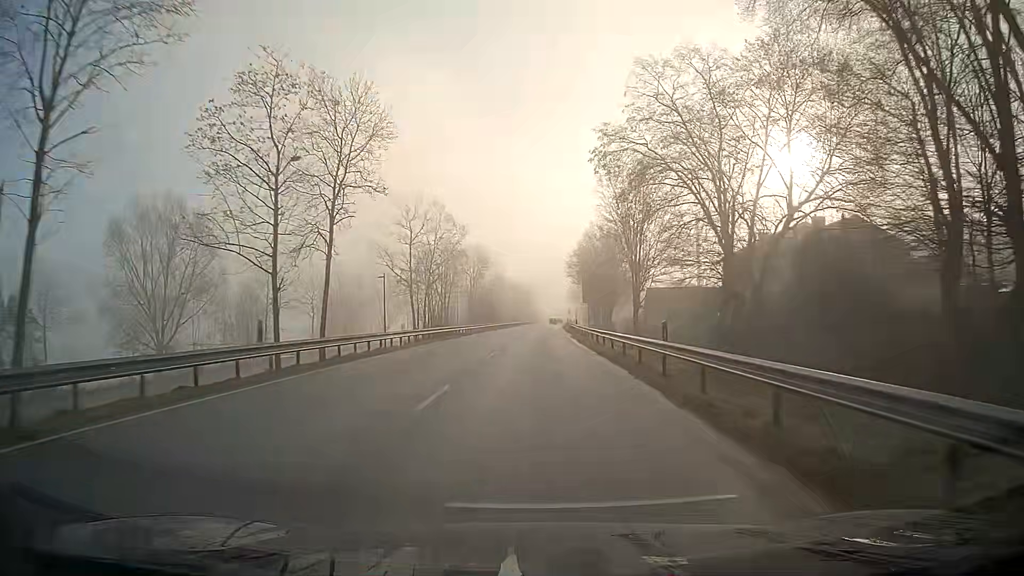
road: primary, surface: asphalt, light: Day
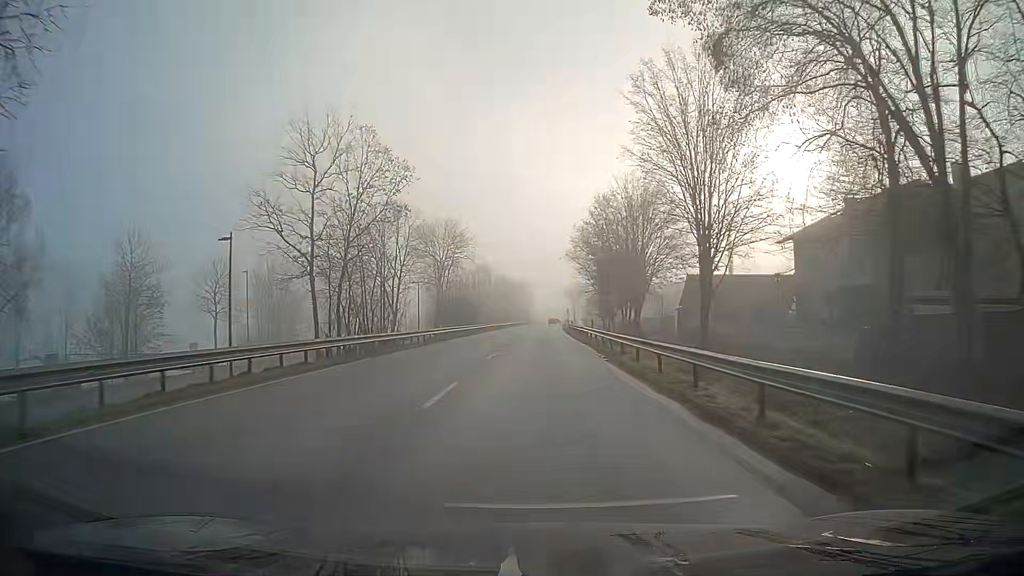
(+0.2, +23.5) m; +1°
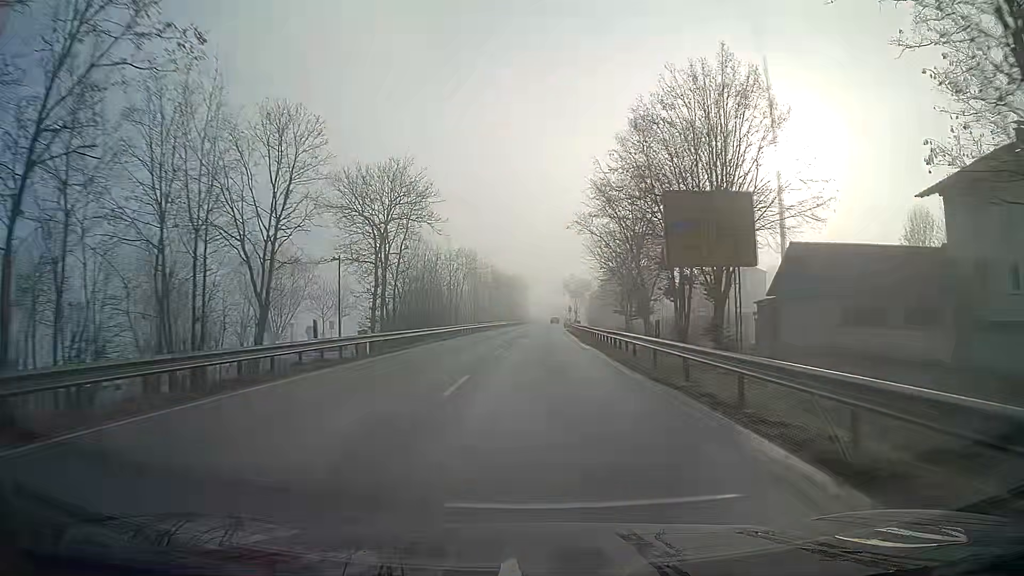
(0.0, +22.8) m; 0°
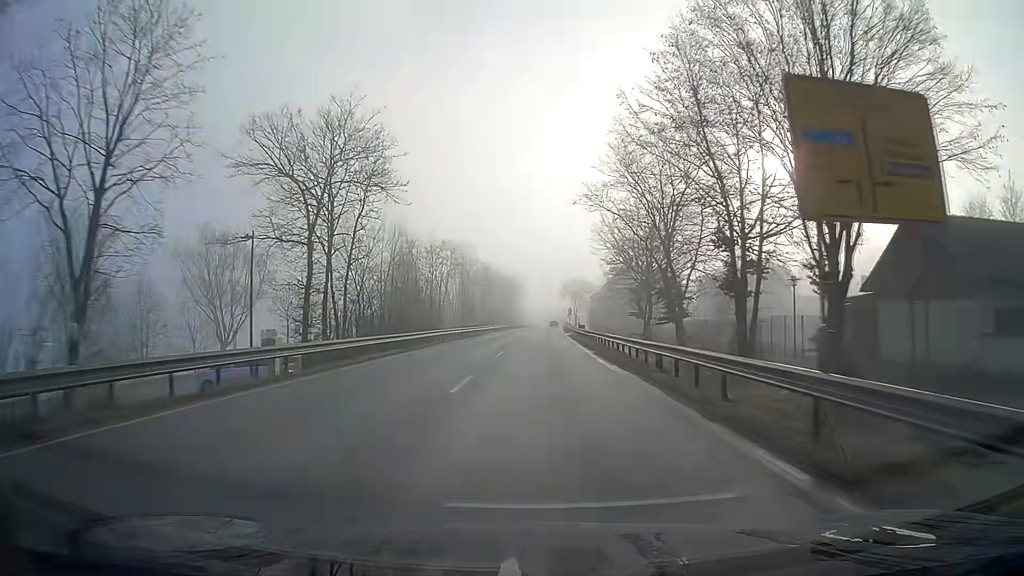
(0.0, +11.1) m; 0°
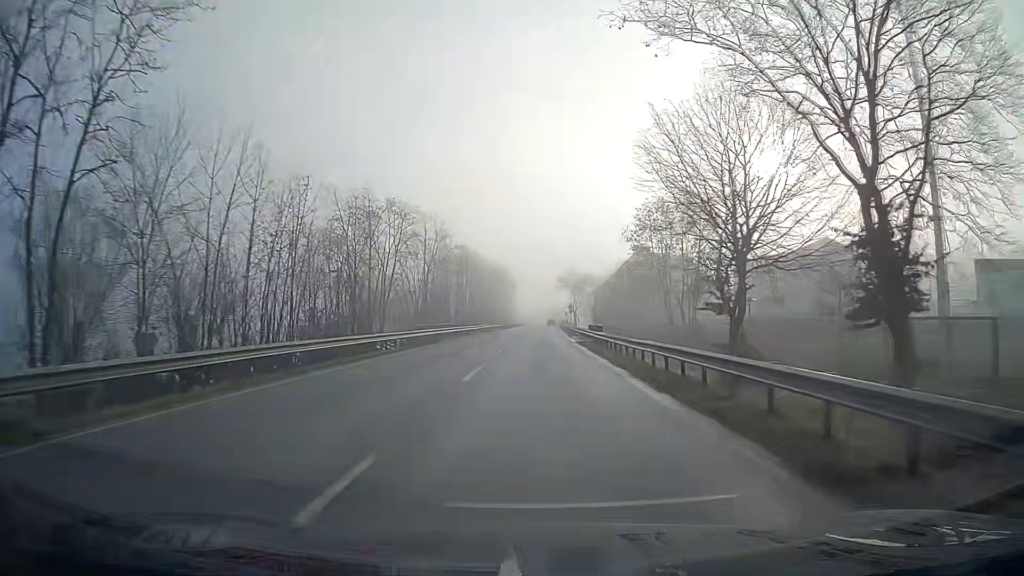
(+0.1, +22.0) m; 0°
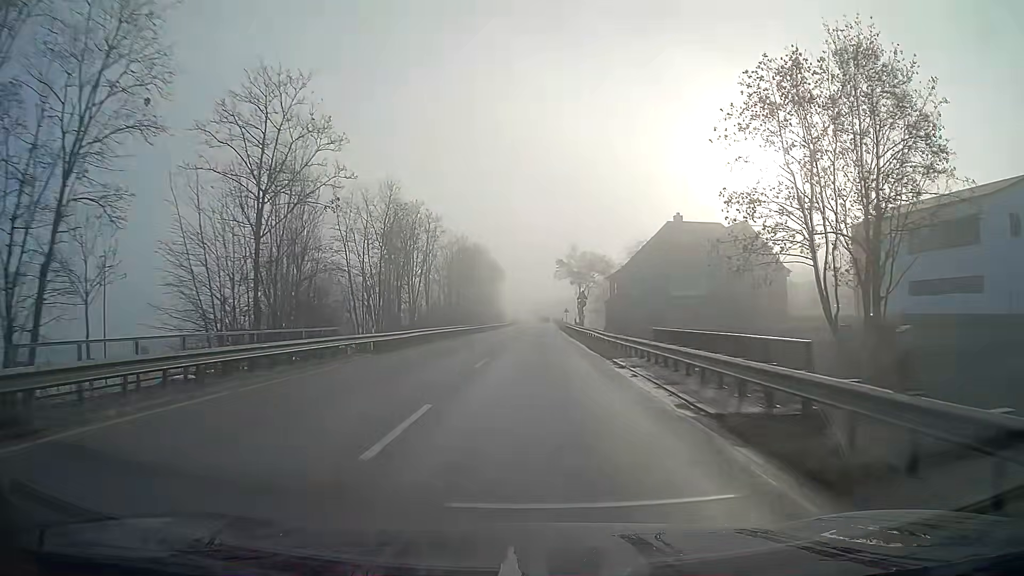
(+0.3, +32.3) m; +1°
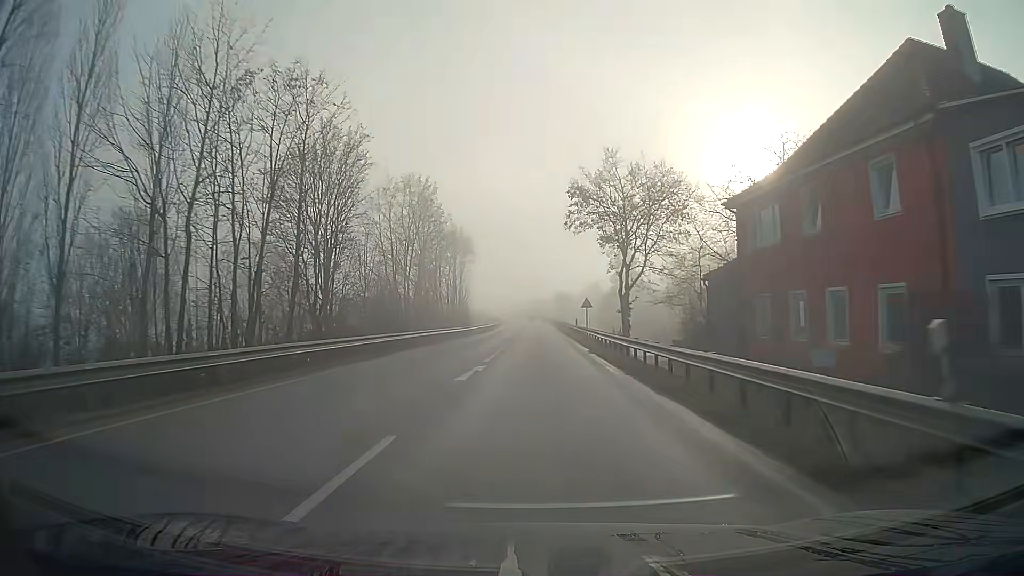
(+0.3, +51.2) m; +1°
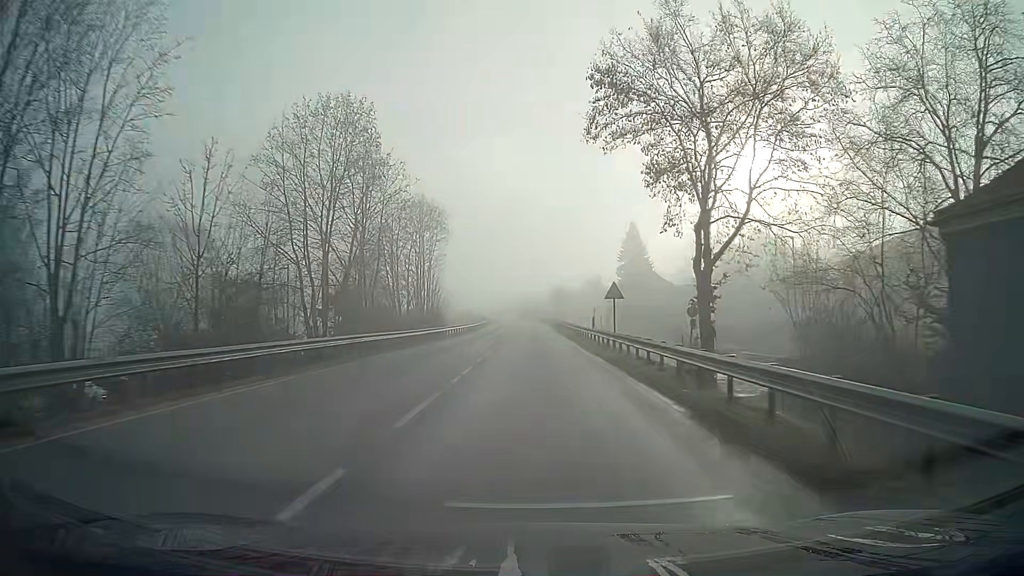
(+0.1, +19.8) m; +1°
